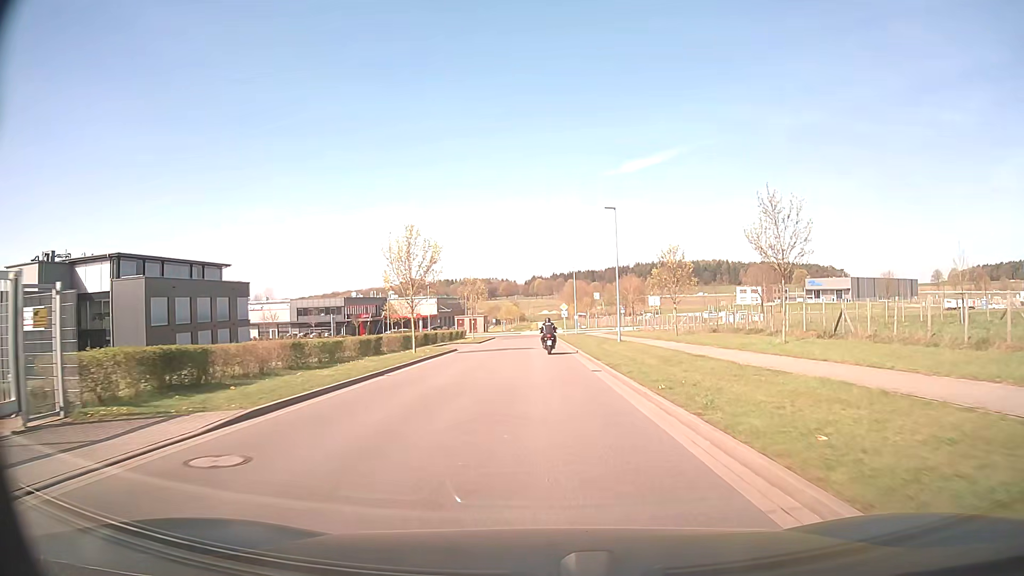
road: residential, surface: asphalt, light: Day
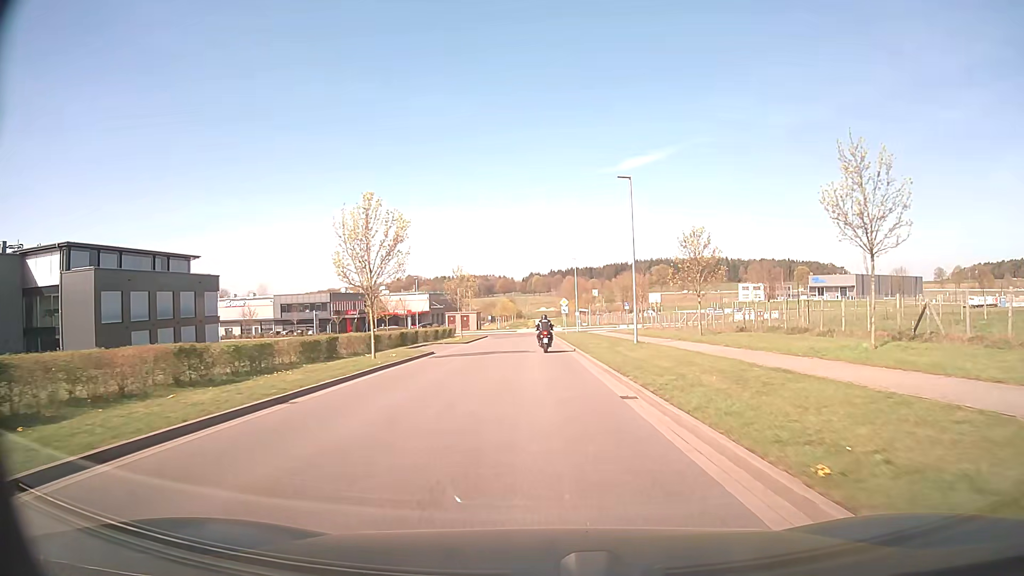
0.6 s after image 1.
(0.0, +7.7) m; 0°
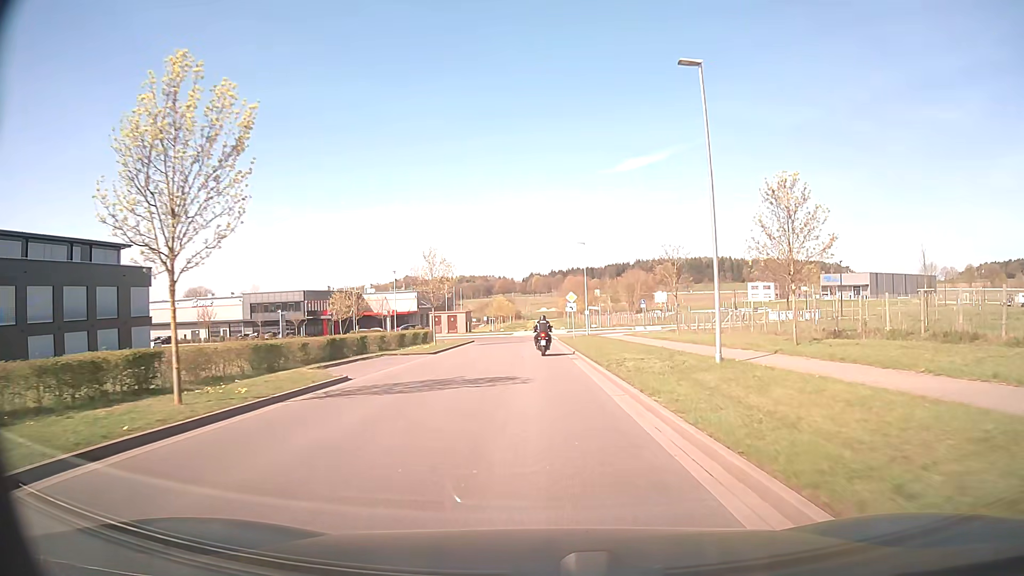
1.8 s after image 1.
(0.0, +14.5) m; 0°
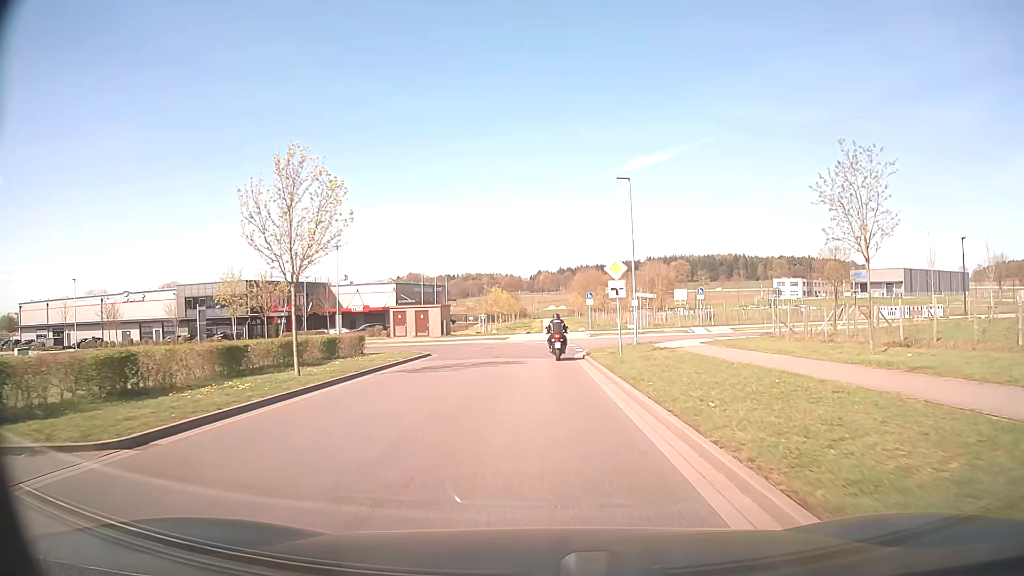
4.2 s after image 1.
(-0.1, +25.4) m; -1°
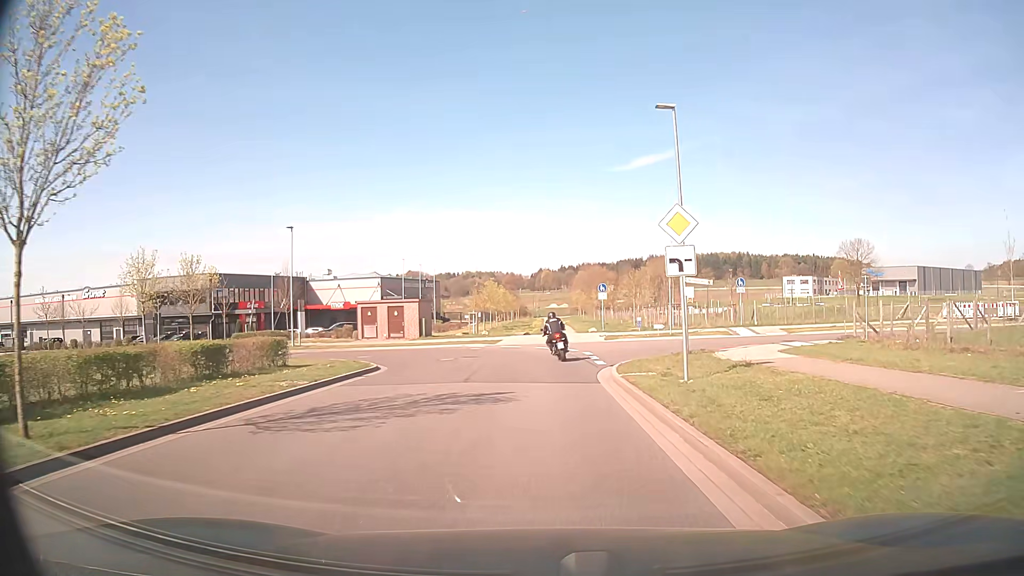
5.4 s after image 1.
(0.0, +10.6) m; 0°
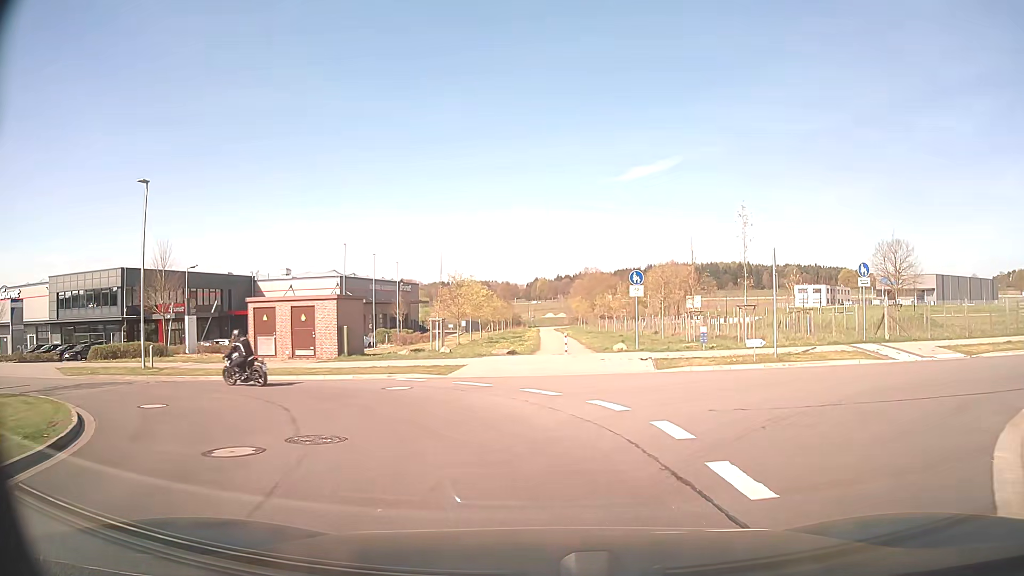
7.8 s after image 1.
(+0.1, +17.7) m; 0°
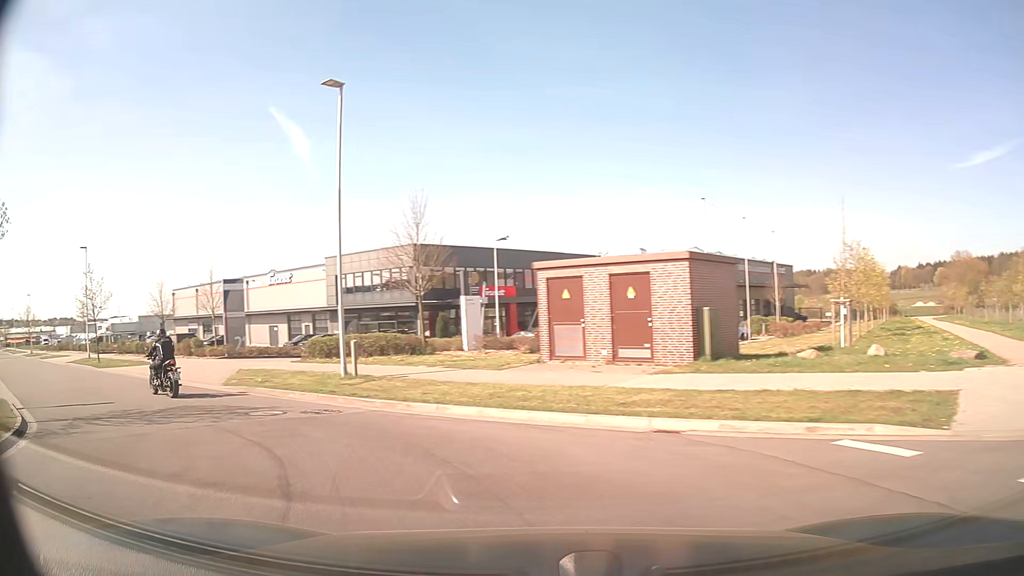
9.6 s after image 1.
(-2.4, +12.5) m; -31°
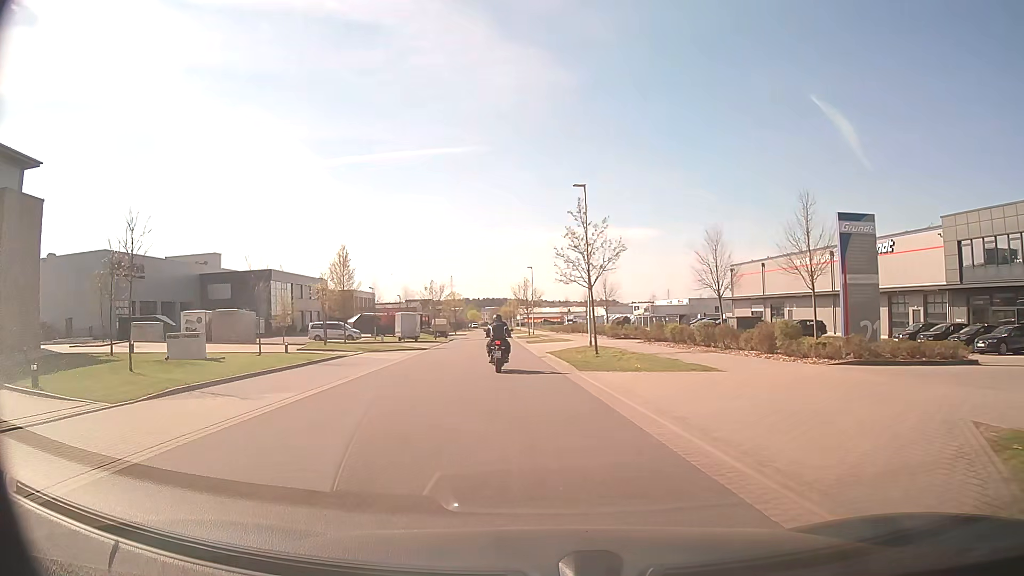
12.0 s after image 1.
(-8.0, +15.1) m; -48°
(0, +10) (-1, +20) (-1, +30) (-2, +40) (-3, +50) (-3, +60) (-4, +70) (-4, +80) (-5, +90) (-6, +100) m
